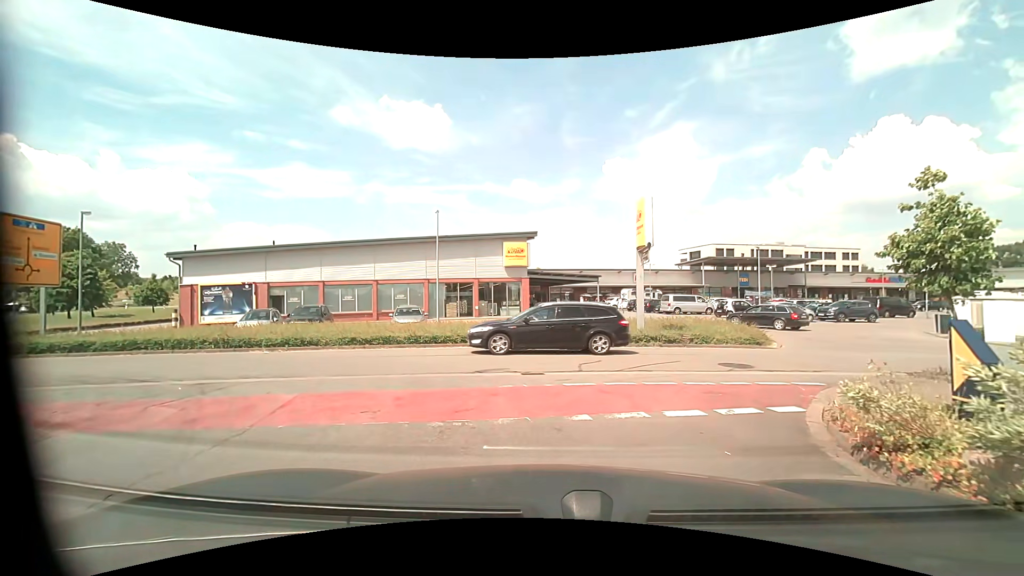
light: Day
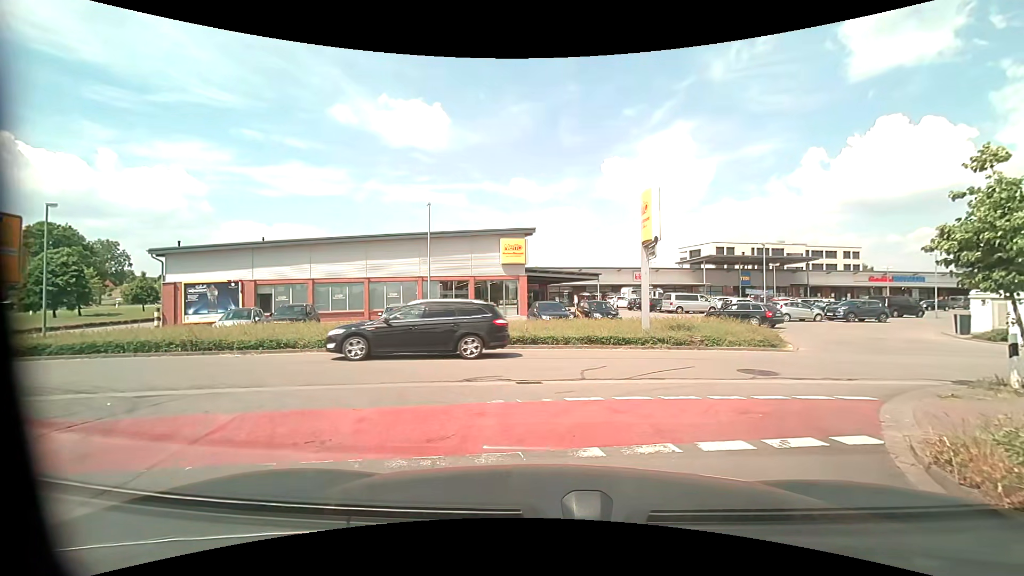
(0.0, +1.3) m; +1°
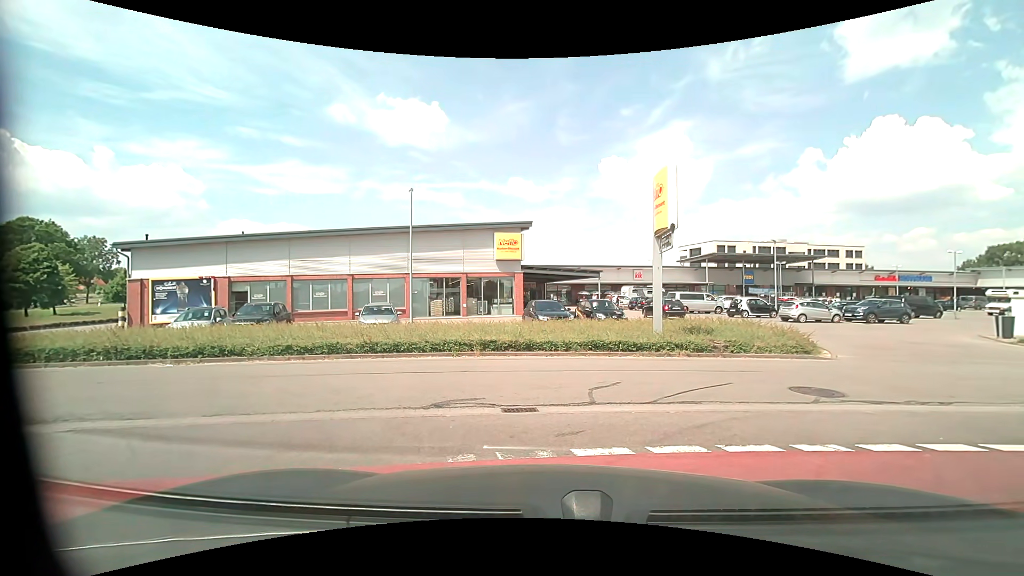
(0.0, +2.5) m; 0°
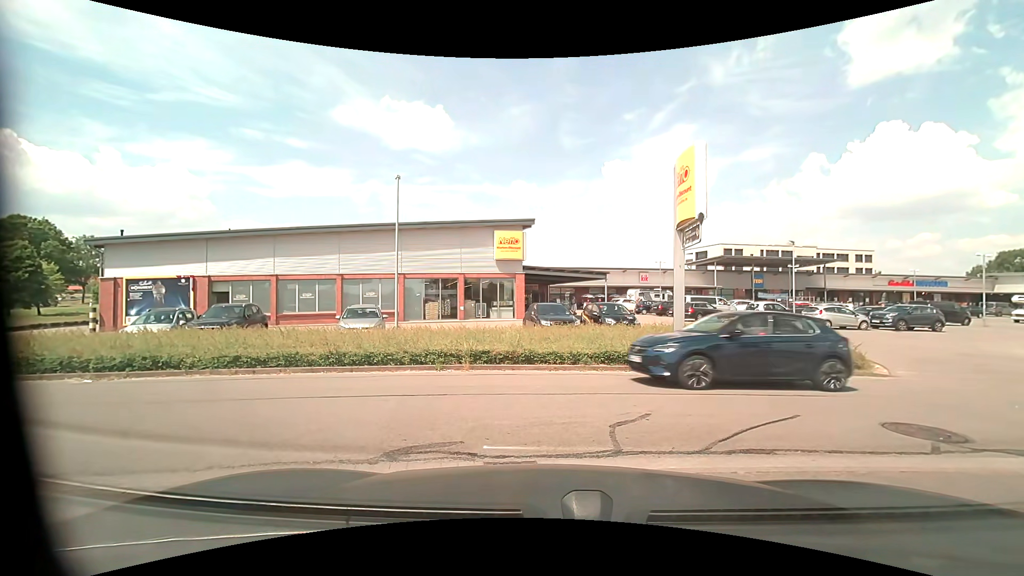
(0.0, +2.4) m; 0°
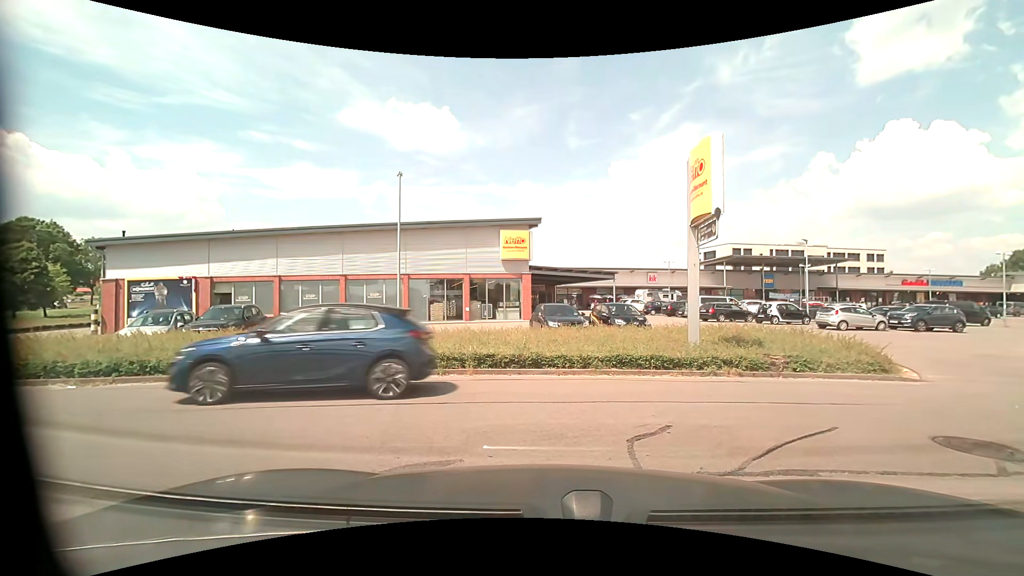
(0.0, +0.6) m; 0°
